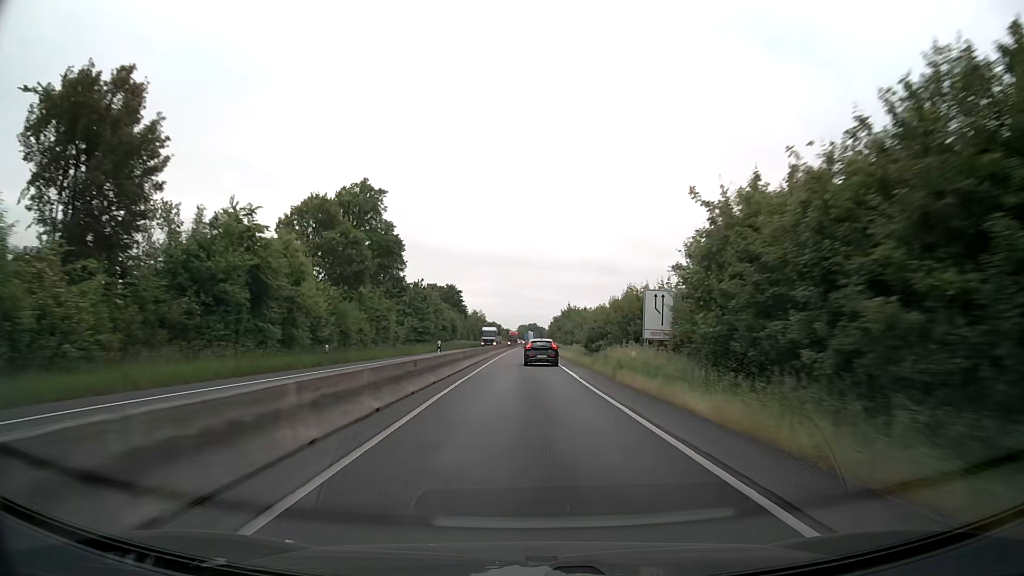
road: trunk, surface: asphalt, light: Day
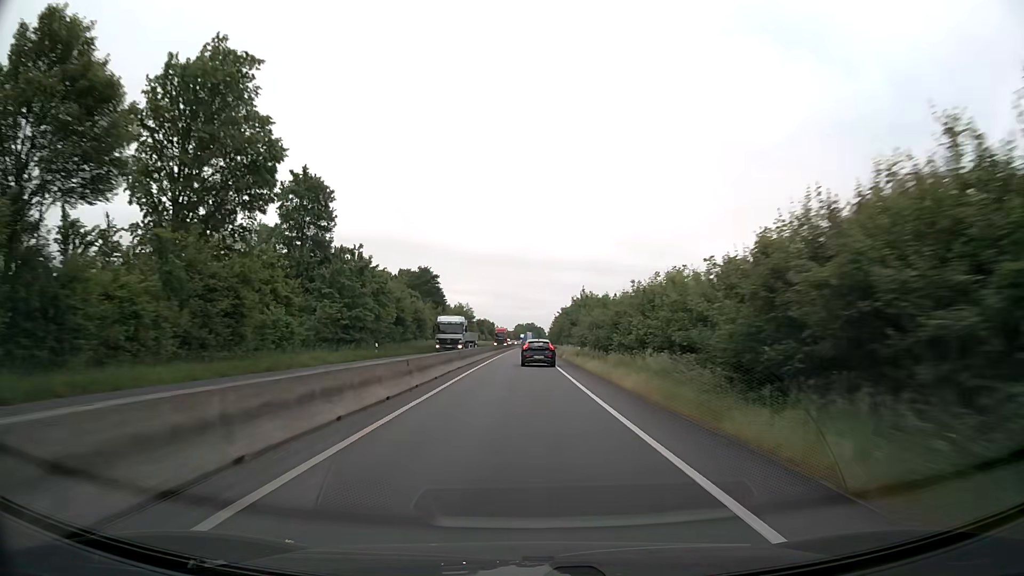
(+0.1, +29.7) m; 0°
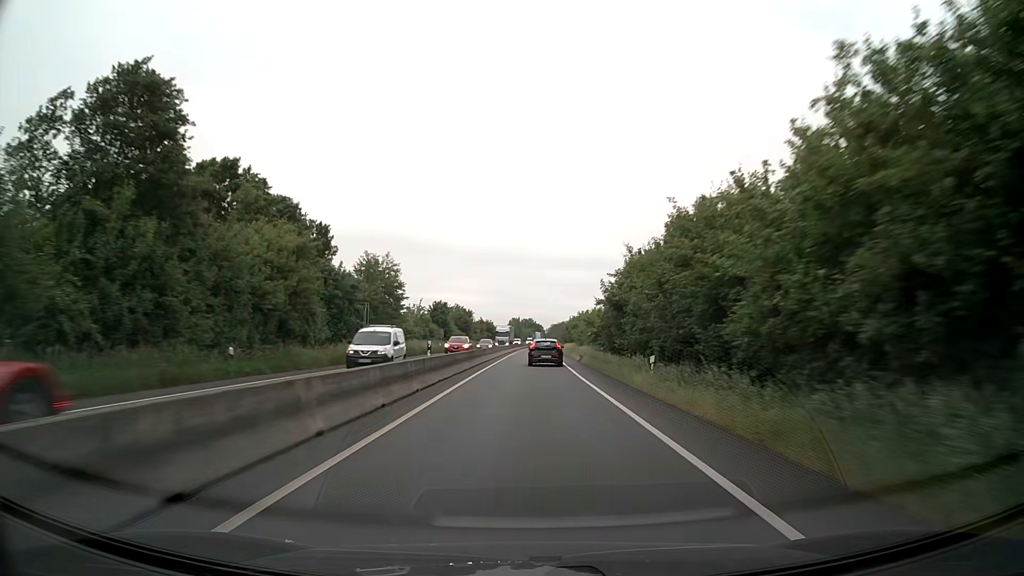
(0.0, +74.1) m; 0°
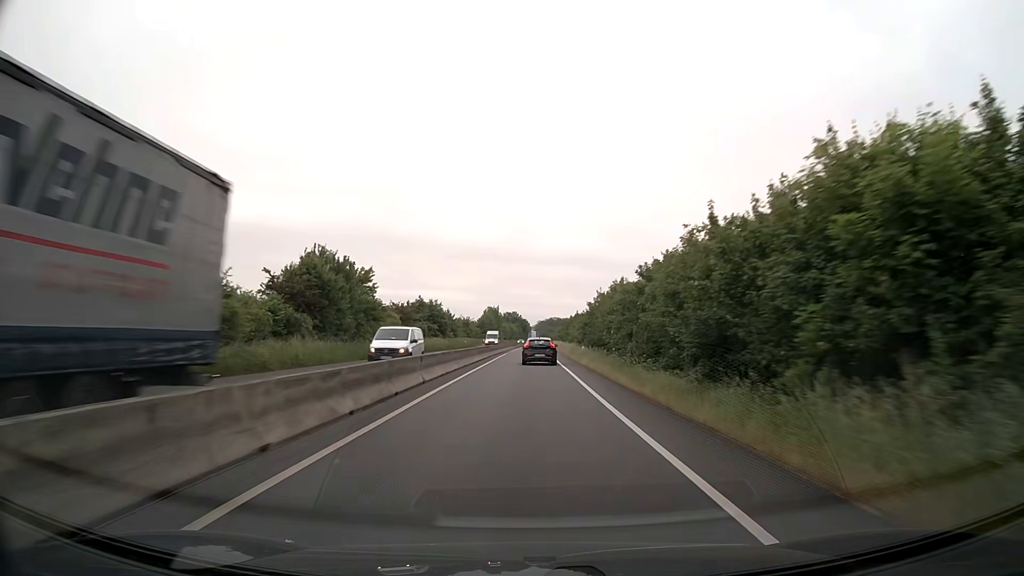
(+1.5, +73.8) m; +2°
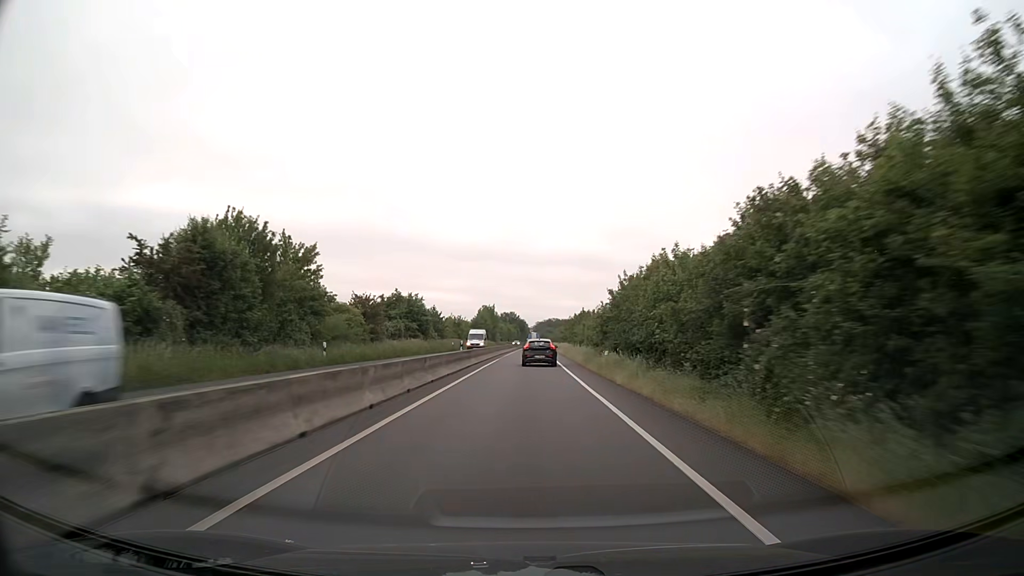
(0.0, +14.7) m; 0°
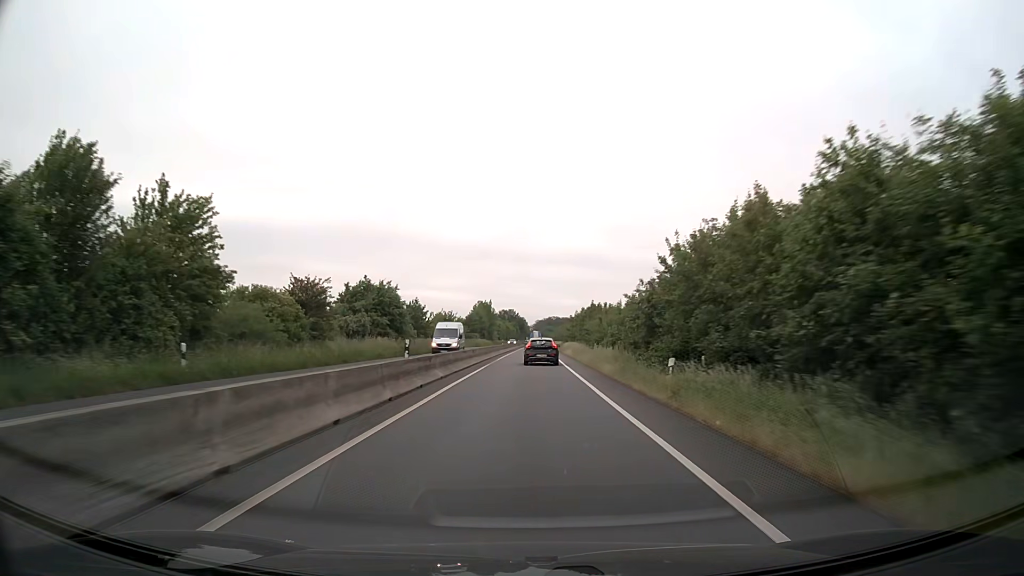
(0.0, +14.7) m; 0°
(0, +10) (0, +20) (0, +30) (0, +40) (0, +50) (0, +60) (+1, +70) (+1, +80) (+1, +90) (+2, +100) m
